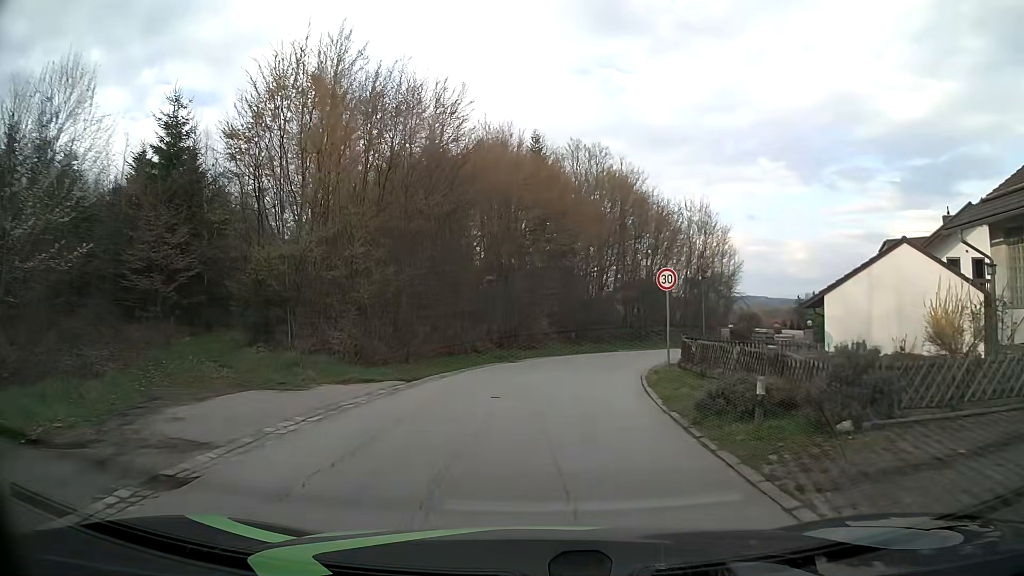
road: residential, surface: asphalt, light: Day
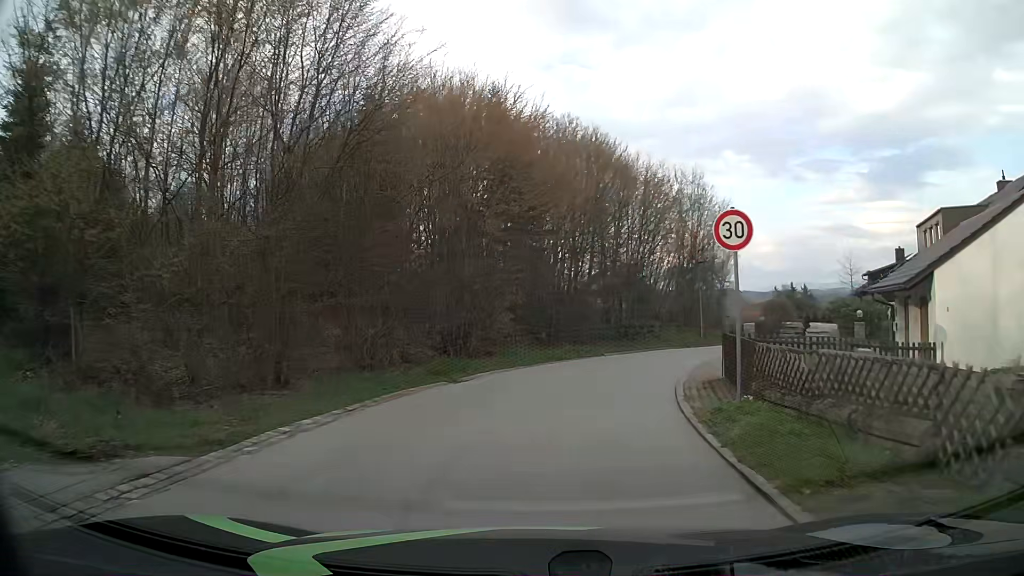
(+0.1, +8.9) m; +3°
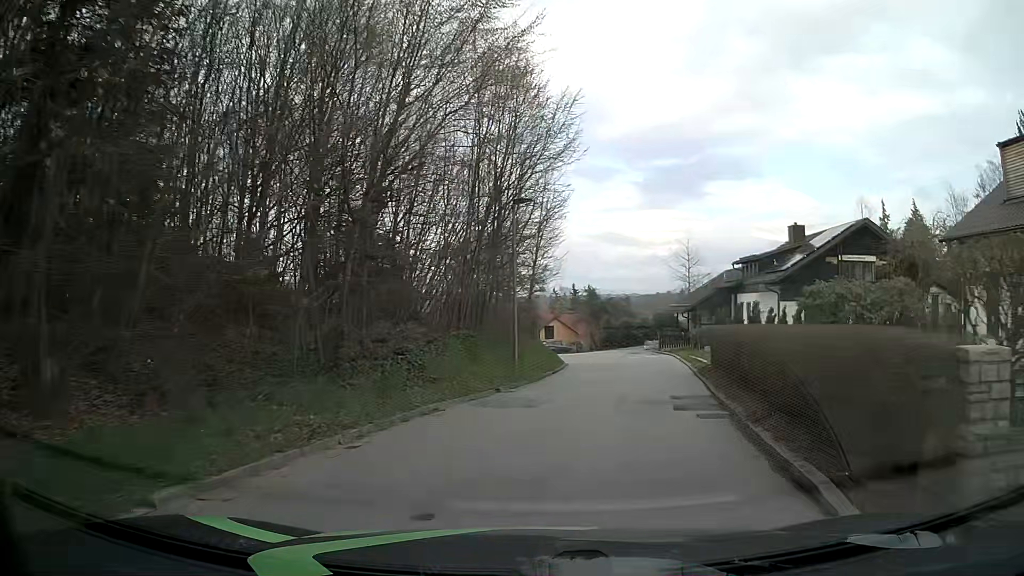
(+3.1, +22.1) m; +19°
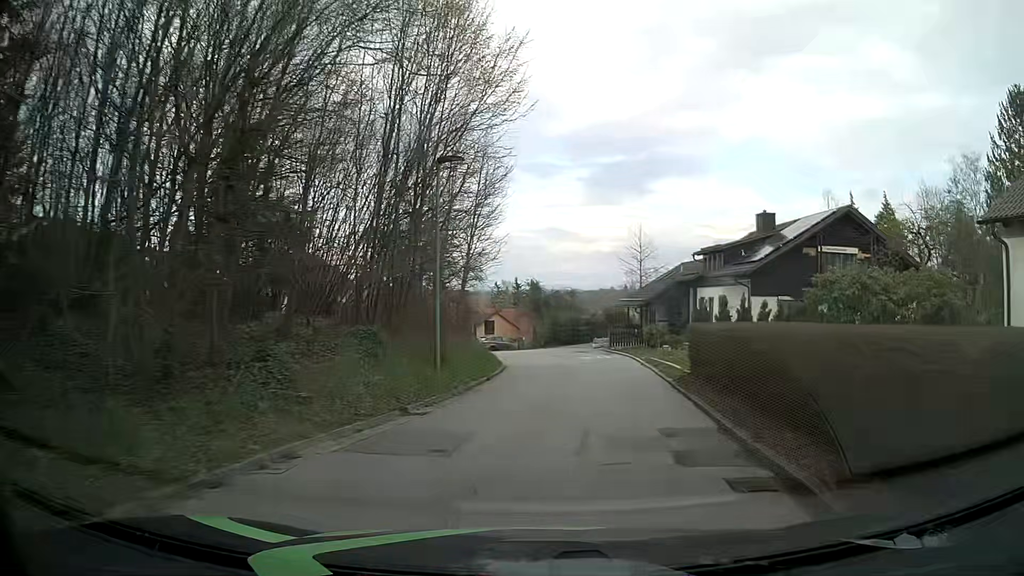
(+0.2, +4.5) m; +5°
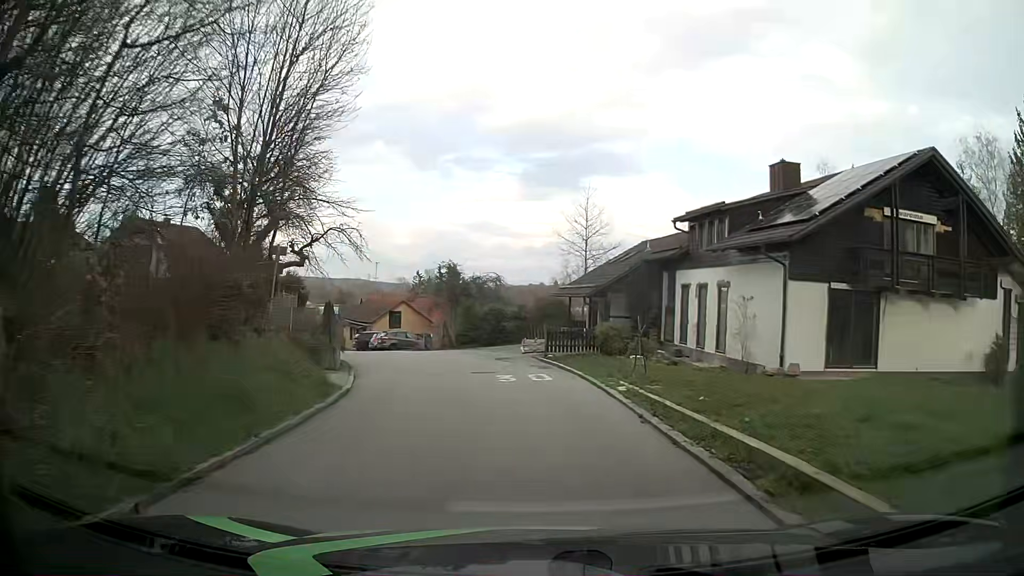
(+1.1, +13.5) m; +7°
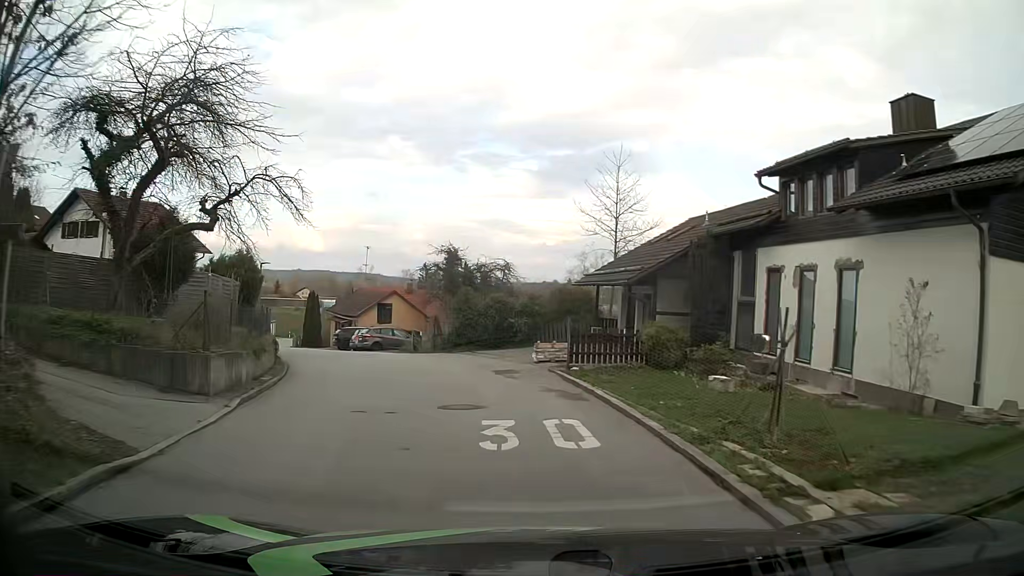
(-0.2, +9.2) m; -2°
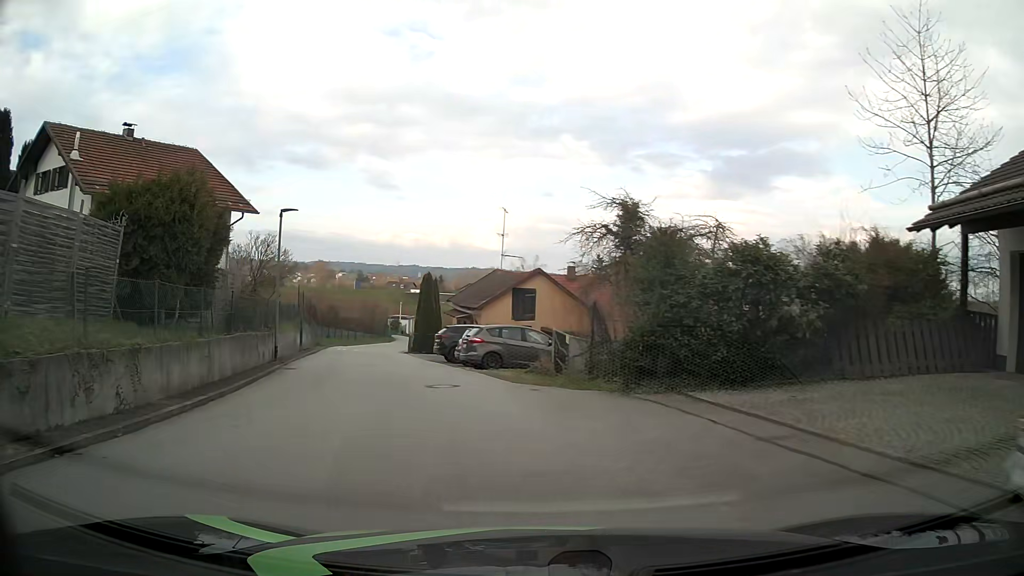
(-1.6, +18.2) m; -15°
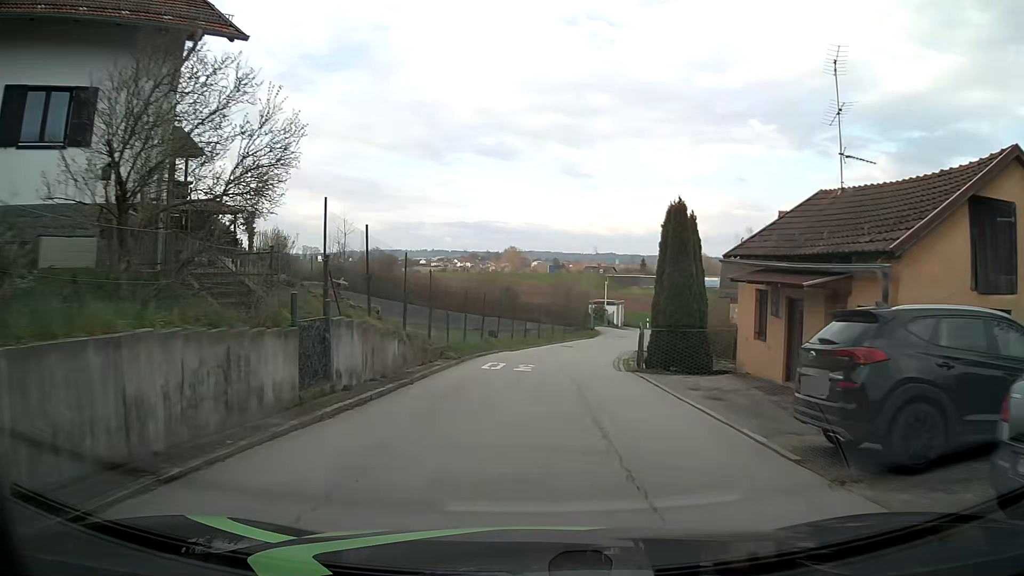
(-4.5, +21.9) m; -16°
(0, +10) (+1, +20) (+2, +30) (+4, +40) (+7, +49) (+10, +59) (+14, +68) (+18, +77) (+22, +86) (+27, +95) m
